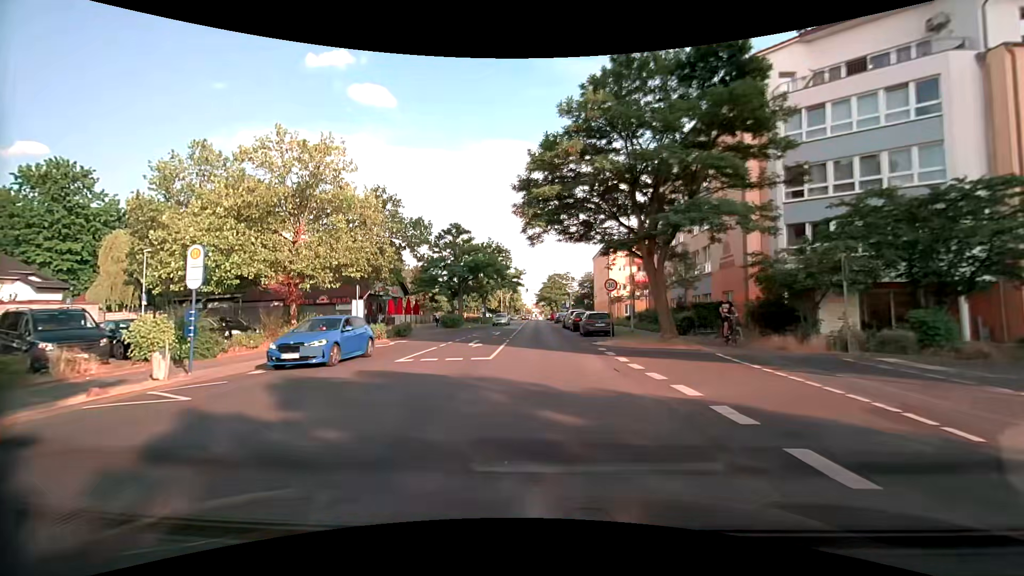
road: tertiary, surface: asphalt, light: Day
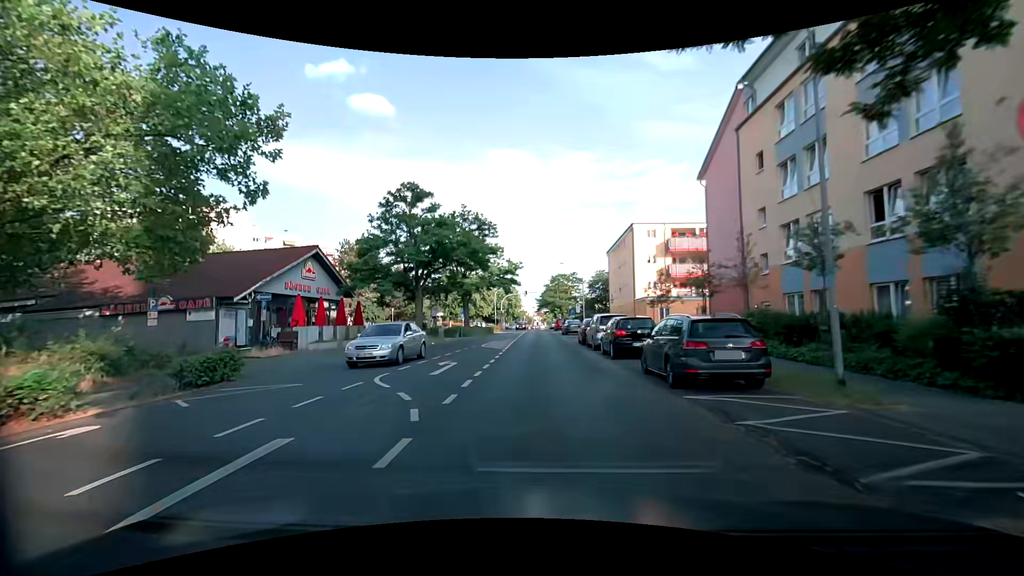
(-0.1, +19.1) m; 0°
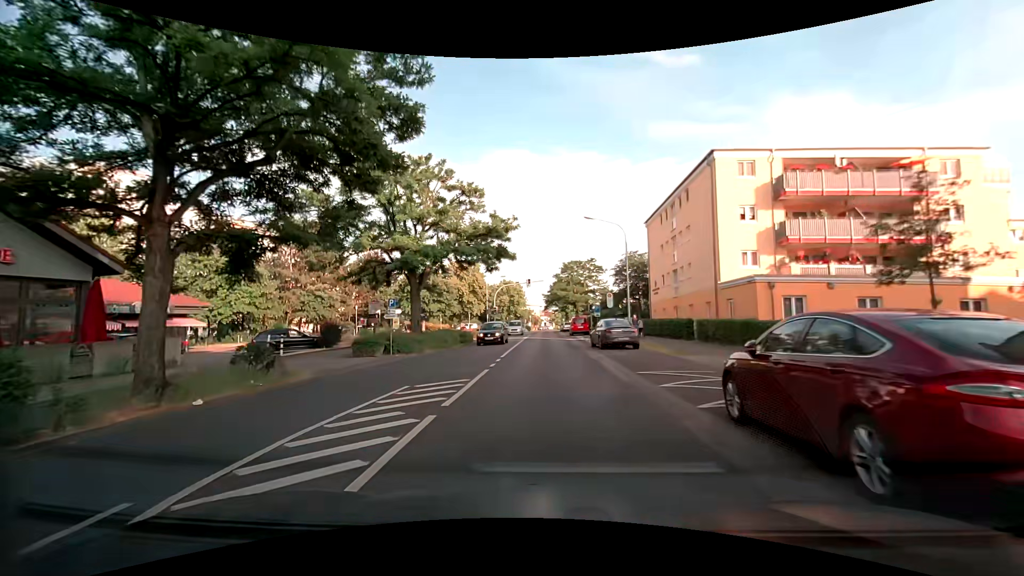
(-0.4, +24.1) m; -2°
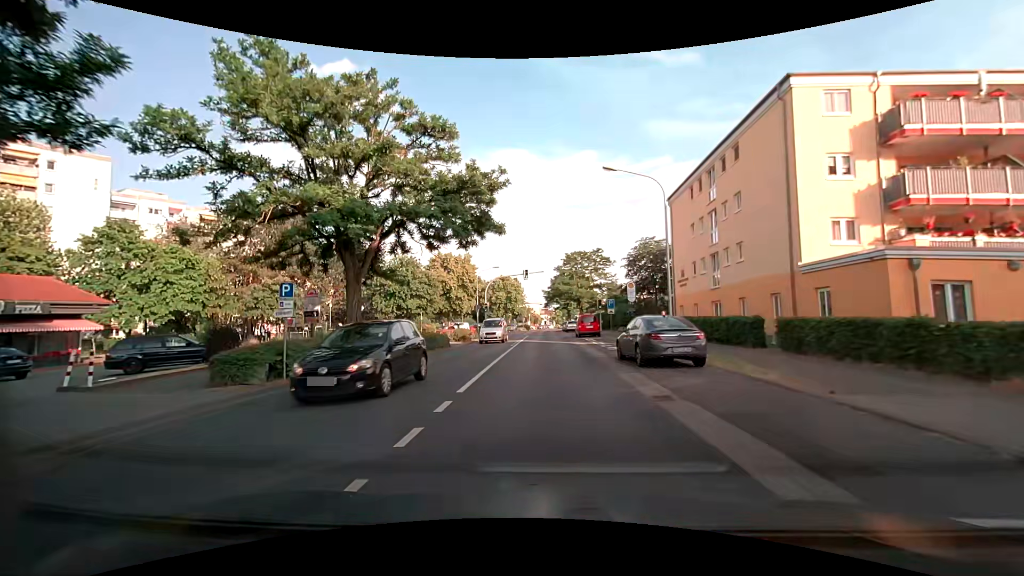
(+0.1, +9.7) m; 0°
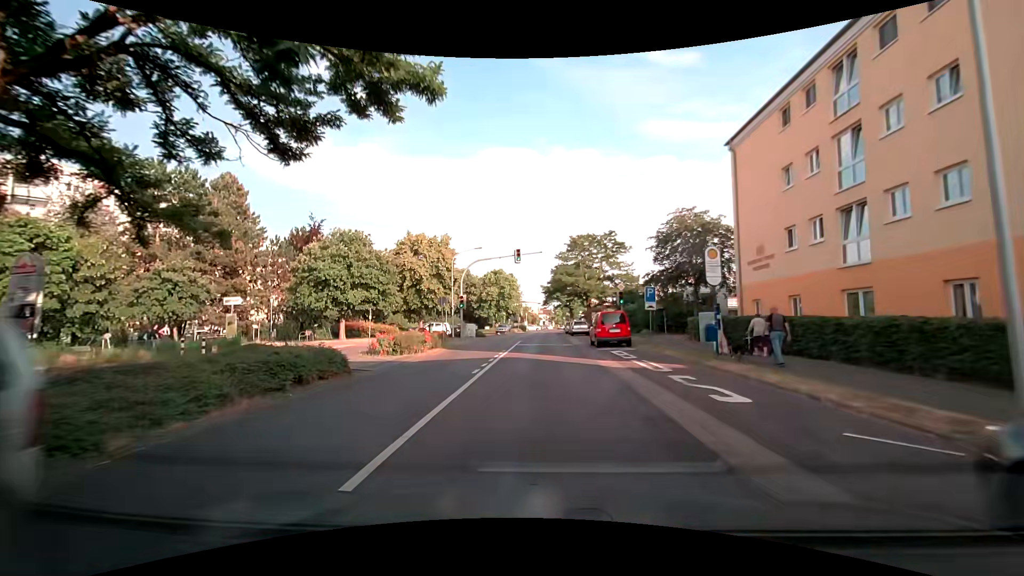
(+0.1, +14.7) m; +1°
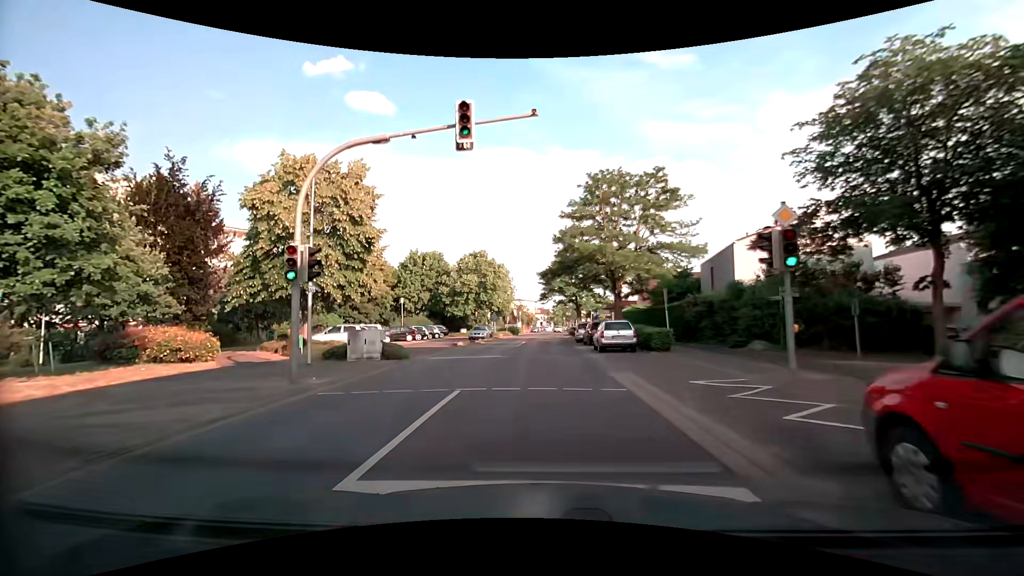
(0.0, +24.9) m; 0°
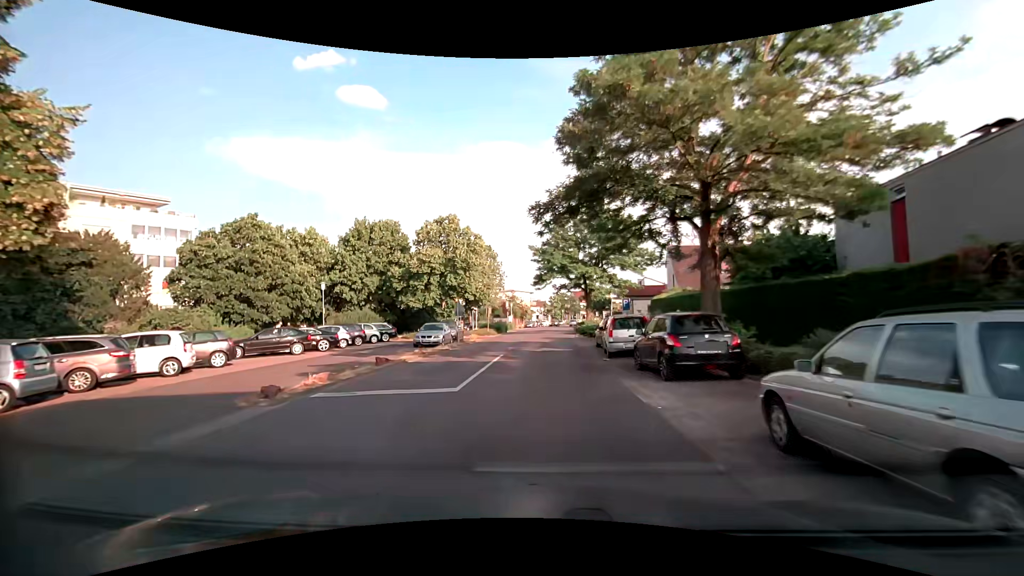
(0.0, +20.2) m; 0°
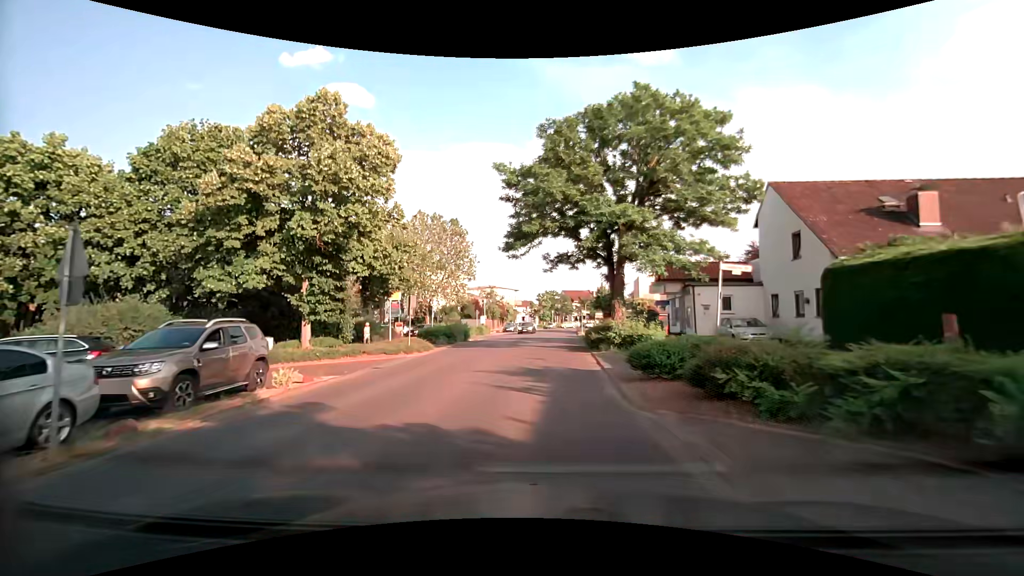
(+0.3, +25.7) m; +2°
(0, +10) (0, +20) (0, +30) (0, +40) (+1, +50) (+1, +60) (+2, +70) (+3, +80) (+4, +90) (+6, +100) m
